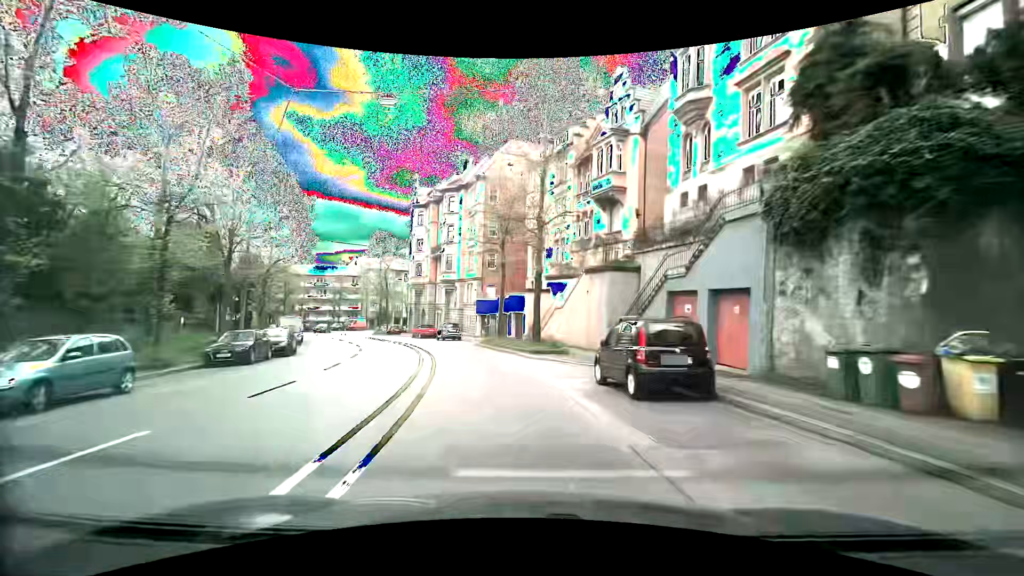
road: secondary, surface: asphalt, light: Day
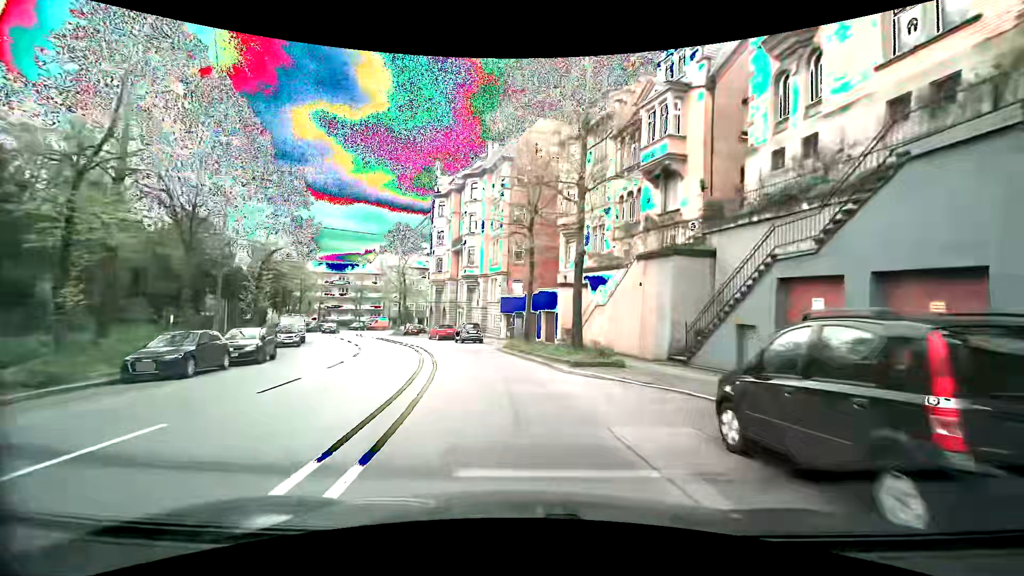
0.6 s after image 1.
(-0.1, +5.9) m; -3°
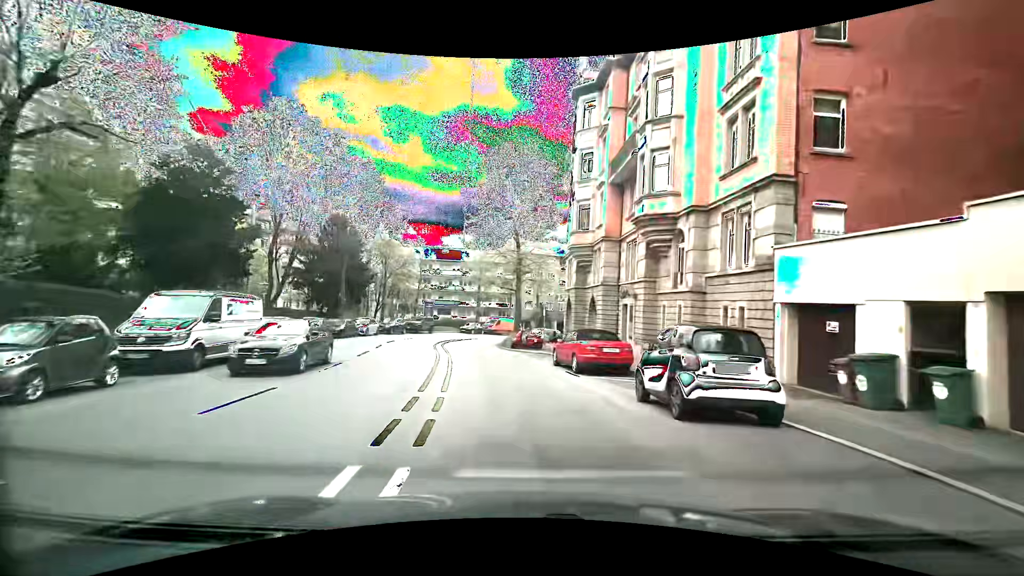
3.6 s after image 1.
(-4.2, +28.1) m; -17°
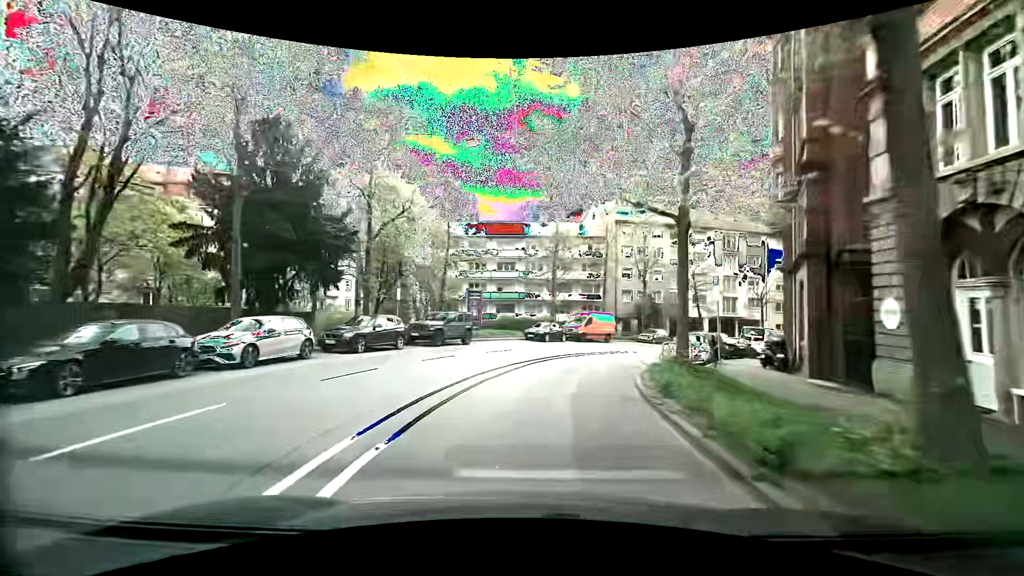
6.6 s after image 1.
(-2.6, +27.0) m; -9°
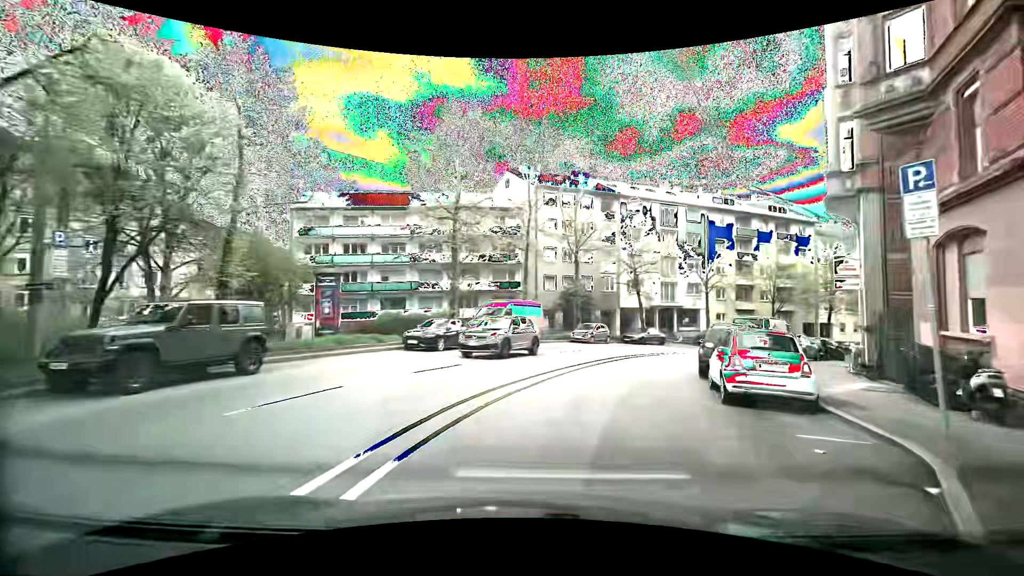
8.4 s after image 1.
(+0.8, +14.8) m; +8°
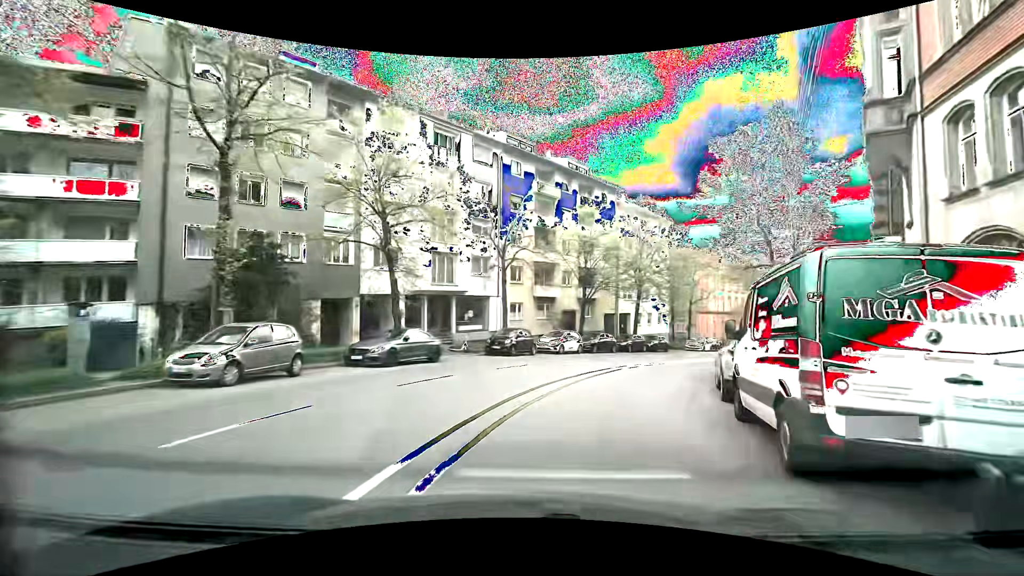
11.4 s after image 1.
(+6.1, +22.5) m; +28°
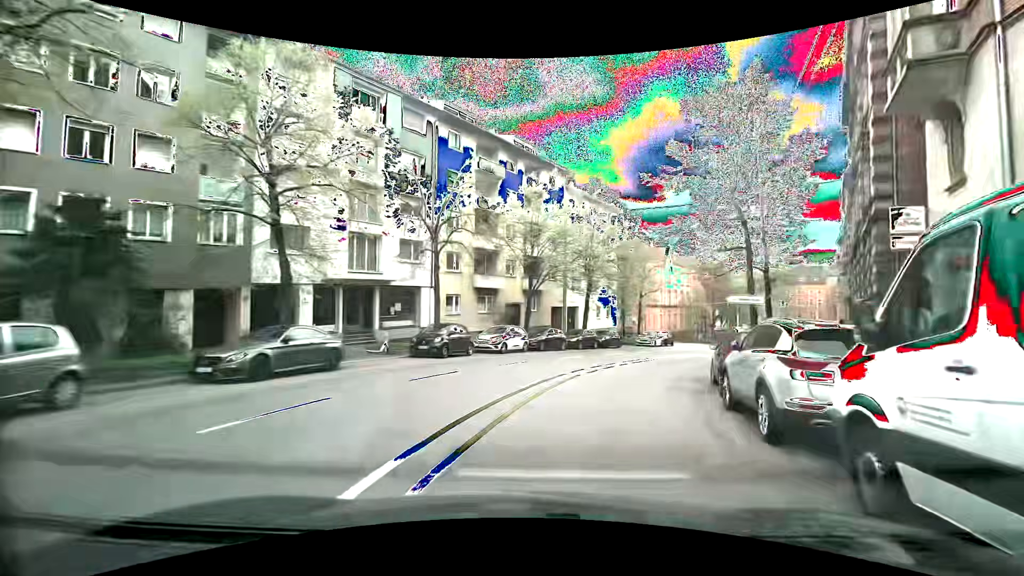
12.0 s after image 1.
(+0.3, +4.9) m; +6°
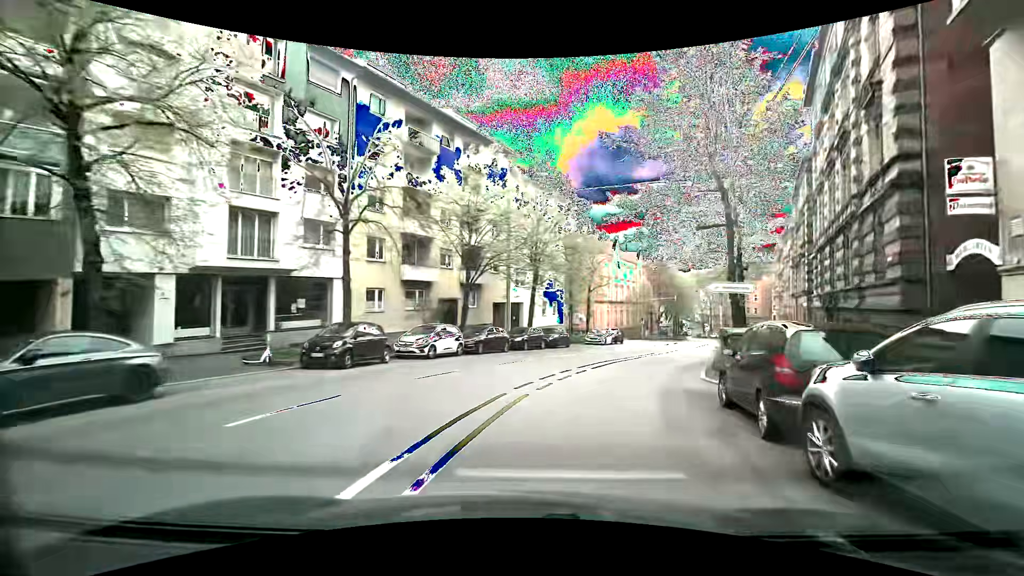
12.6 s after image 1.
(+0.3, +5.0) m; +6°
(+1, +10) (+4, +19) (+8, +29) (+12, +38) (+16, +47) (+21, +56) (+25, +65) (+29, +74) (+34, +83) (+38, +92) m
